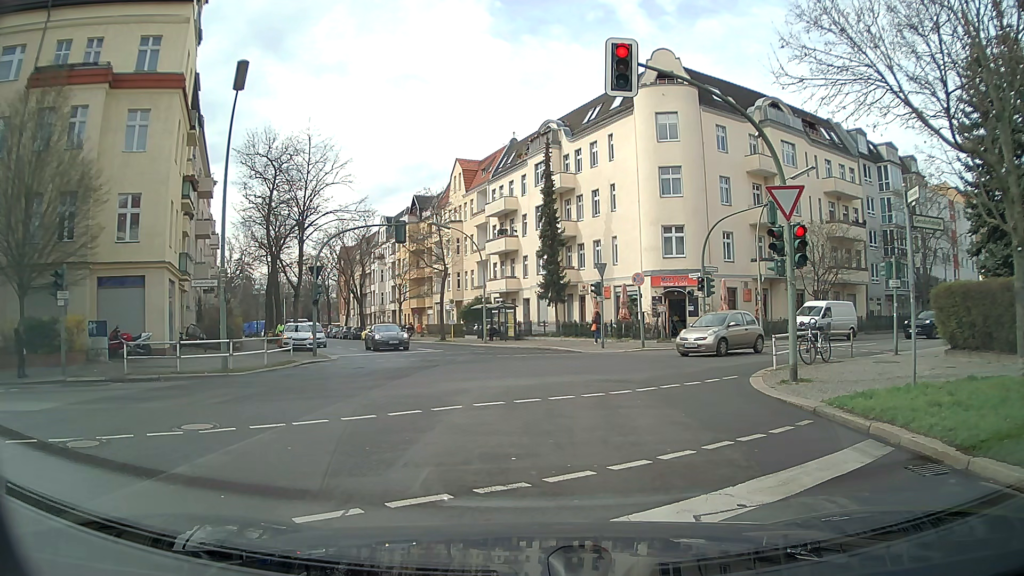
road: tertiary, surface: asphalt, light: Day
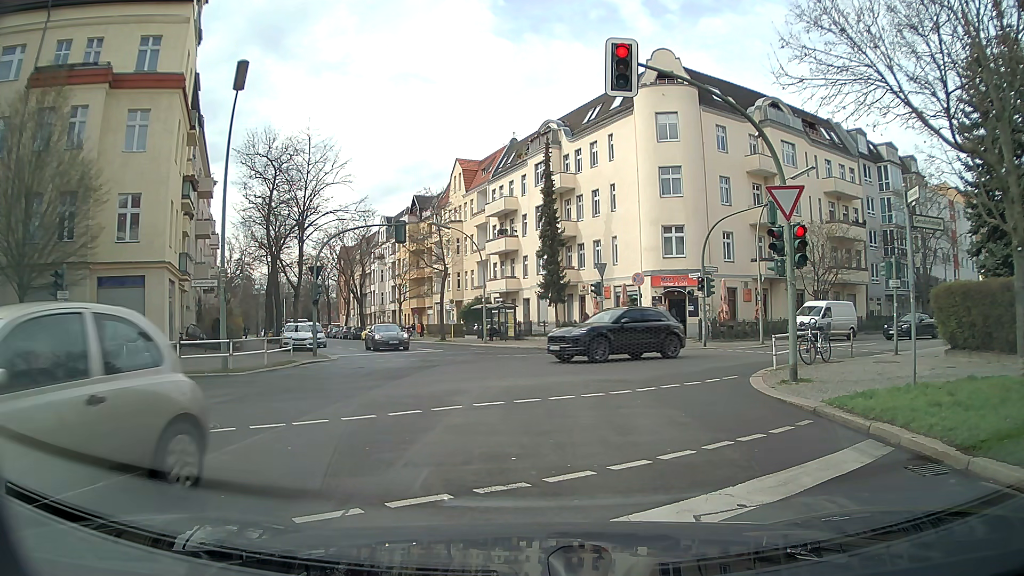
(0.0, 0.0) m; 0°
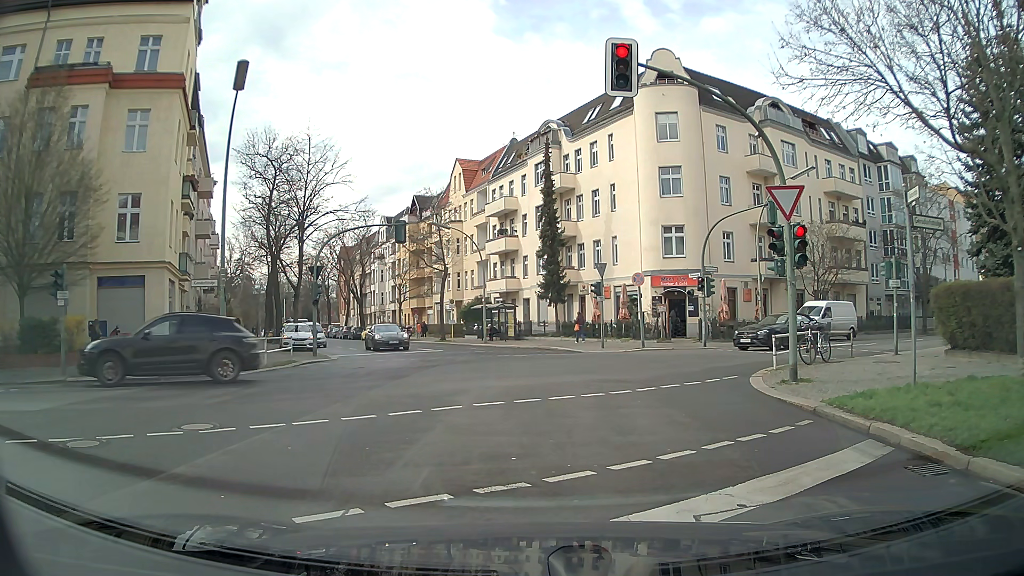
(0.0, 0.0) m; 0°
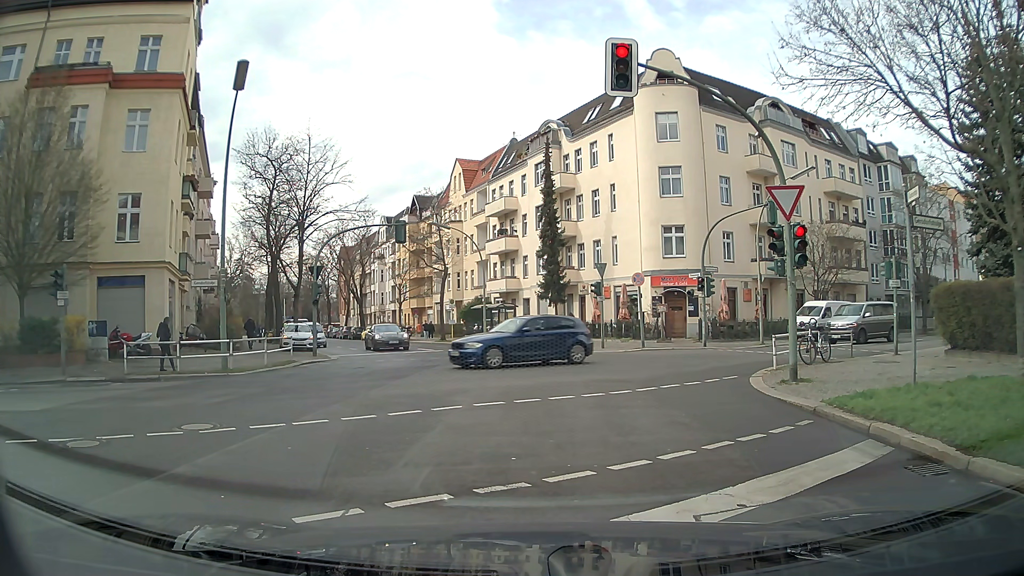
(0.0, 0.0) m; 0°
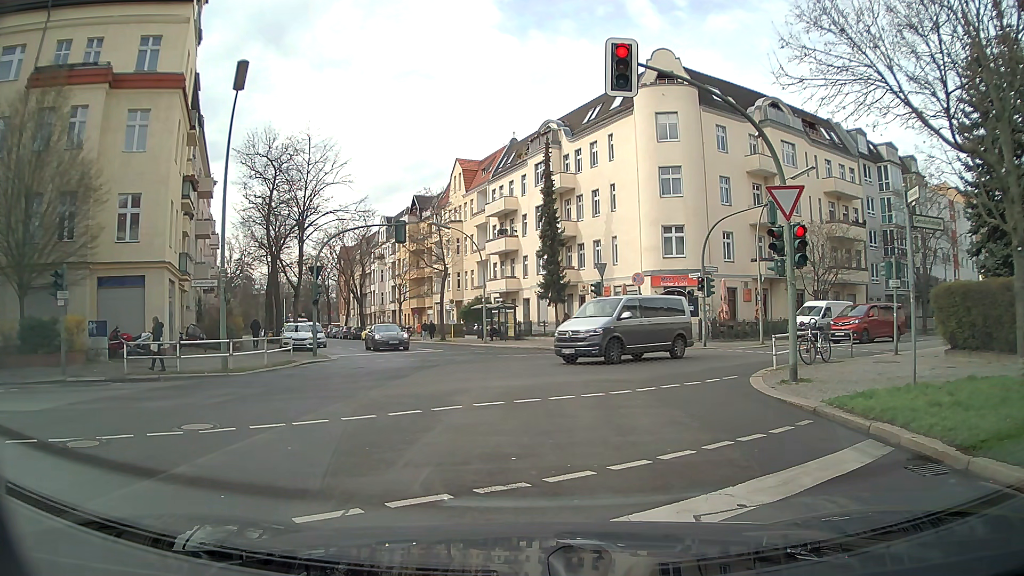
(0.0, 0.0) m; 0°
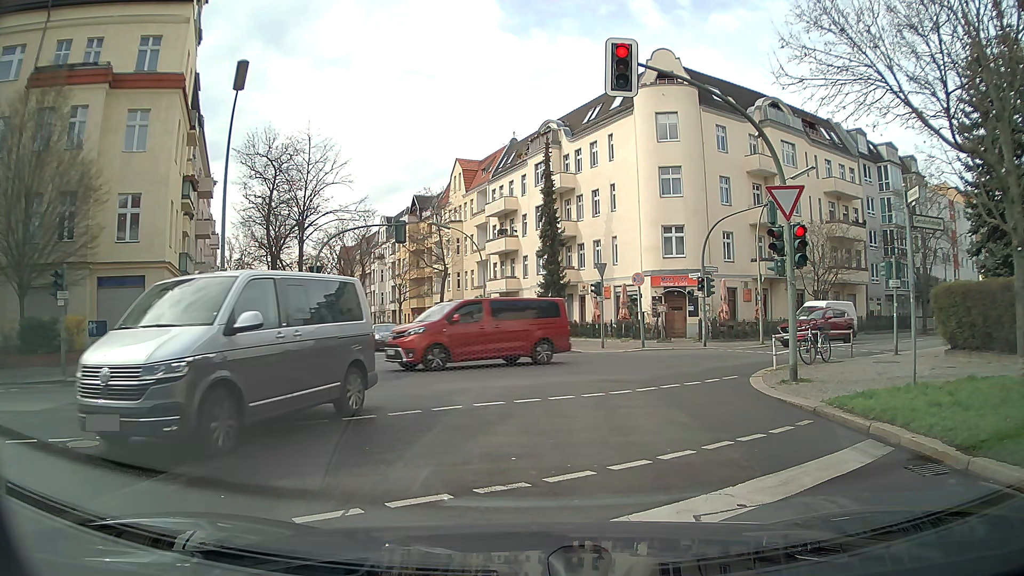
(0.0, 0.0) m; 0°
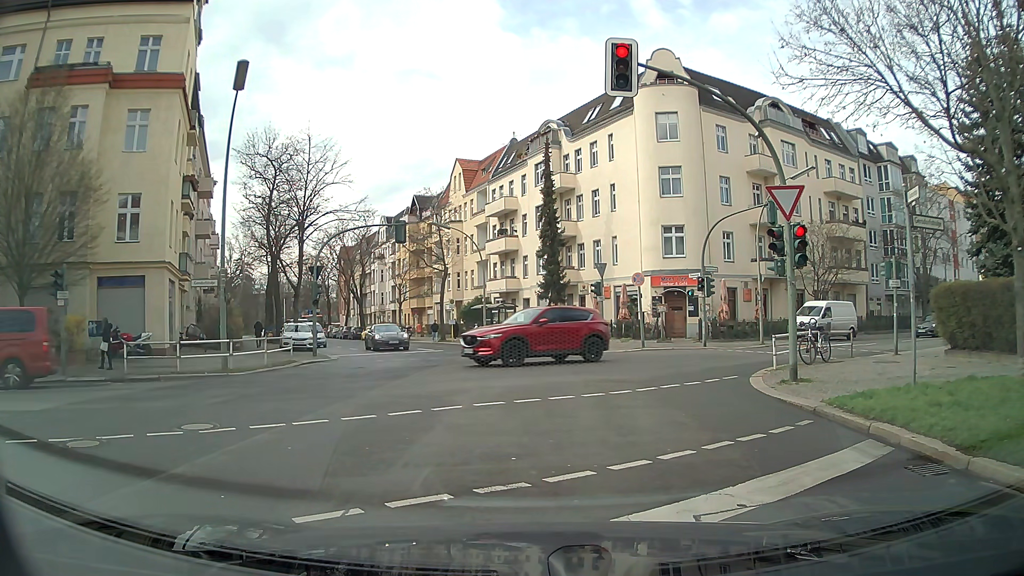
(0.0, 0.0) m; 0°
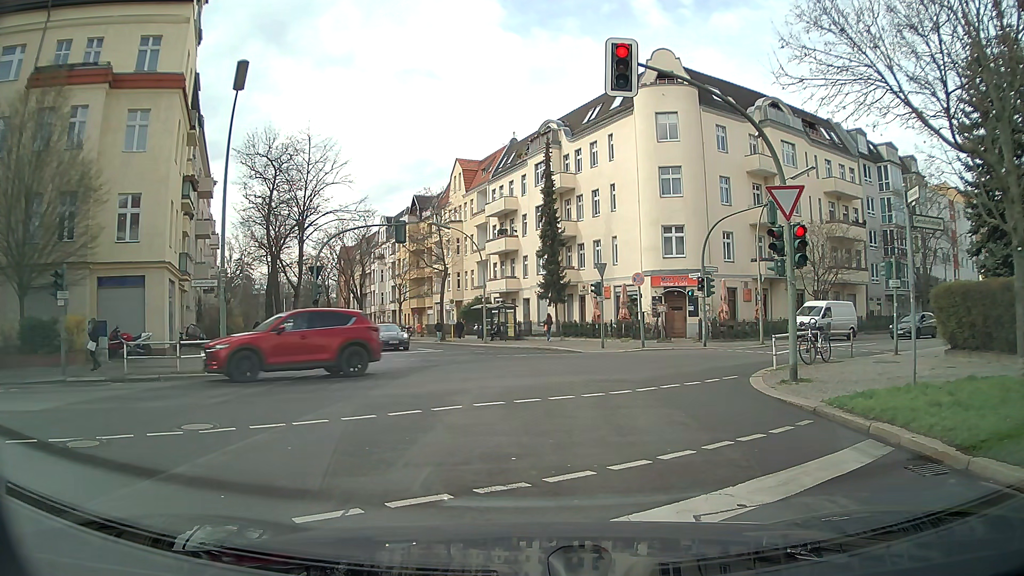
(0.0, 0.0) m; 0°
(0, +10) (+1, +20) (0, +30) (-3, +39) (-7, +49) (-12, +58) (-16, +67) (-20, +76) (-24, +85) (-28, +94) m
